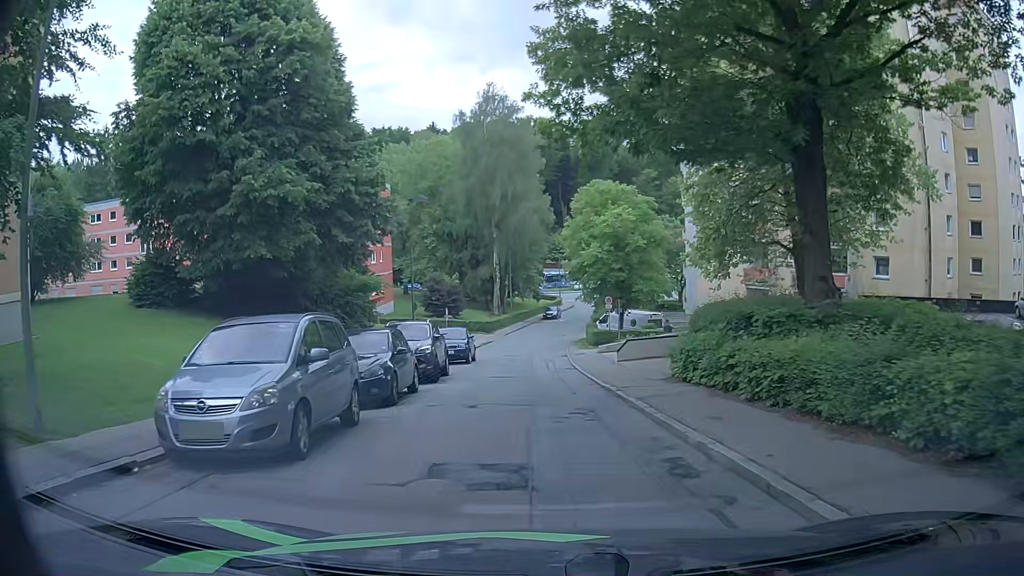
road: residential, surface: asphalt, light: Day
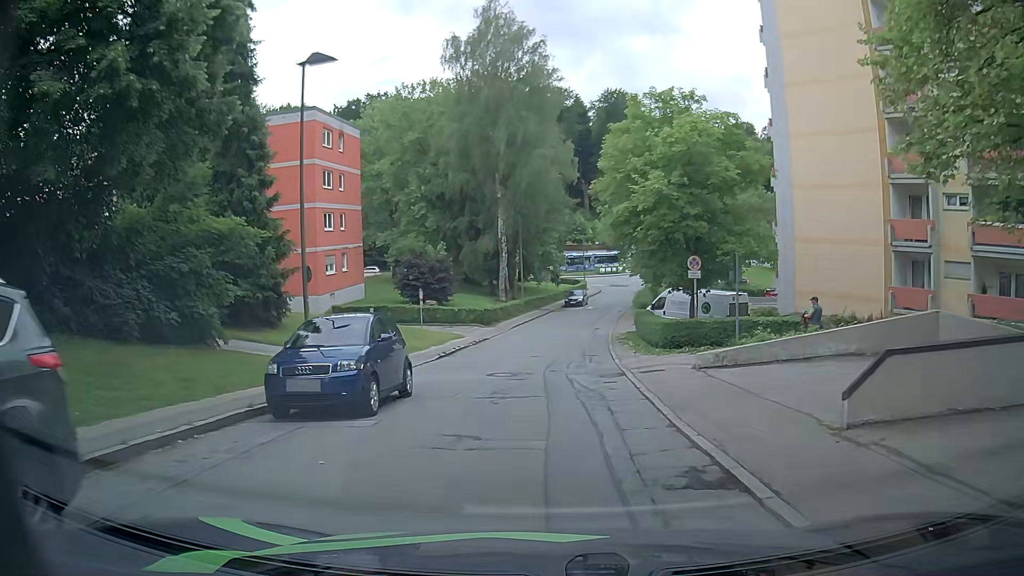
(+0.3, +17.9) m; 0°
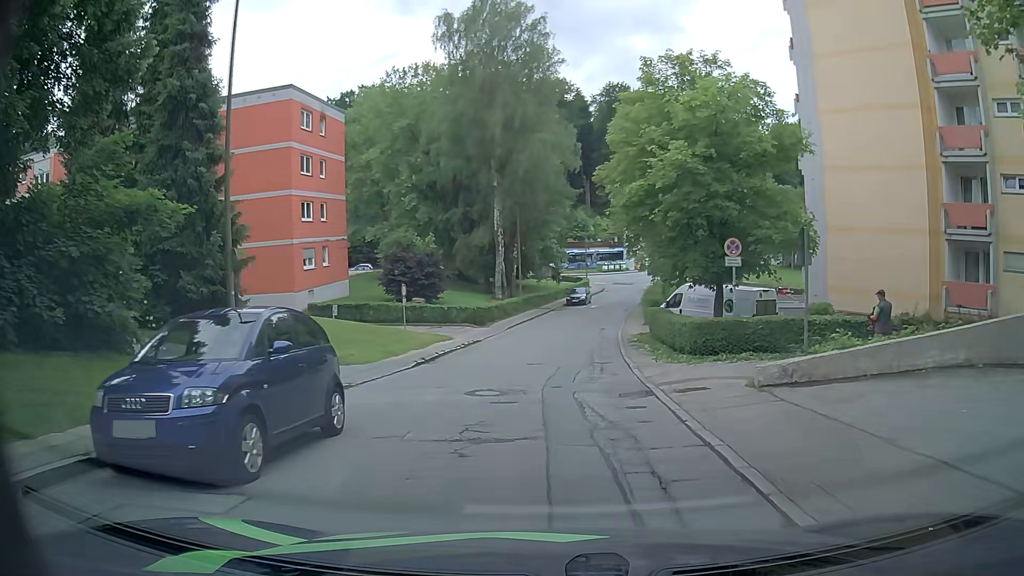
(0.0, +4.3) m; +1°
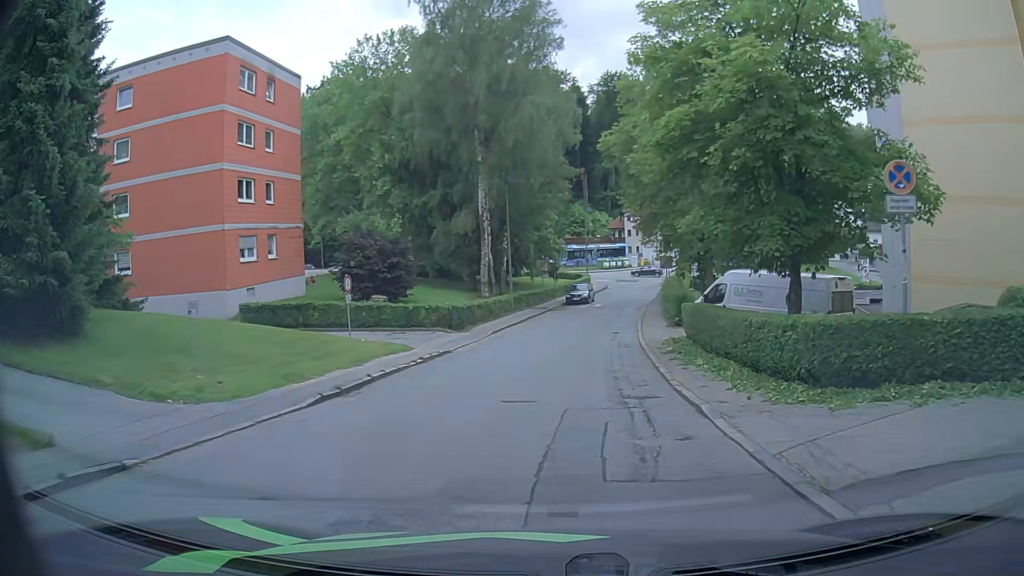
(0.0, +8.2) m; +1°
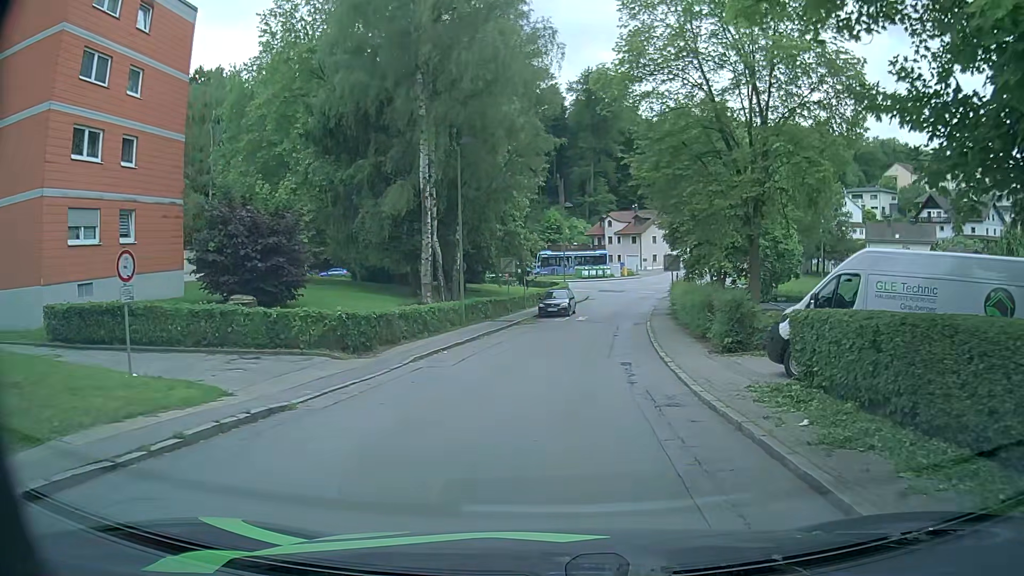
(0.0, +11.7) m; 0°
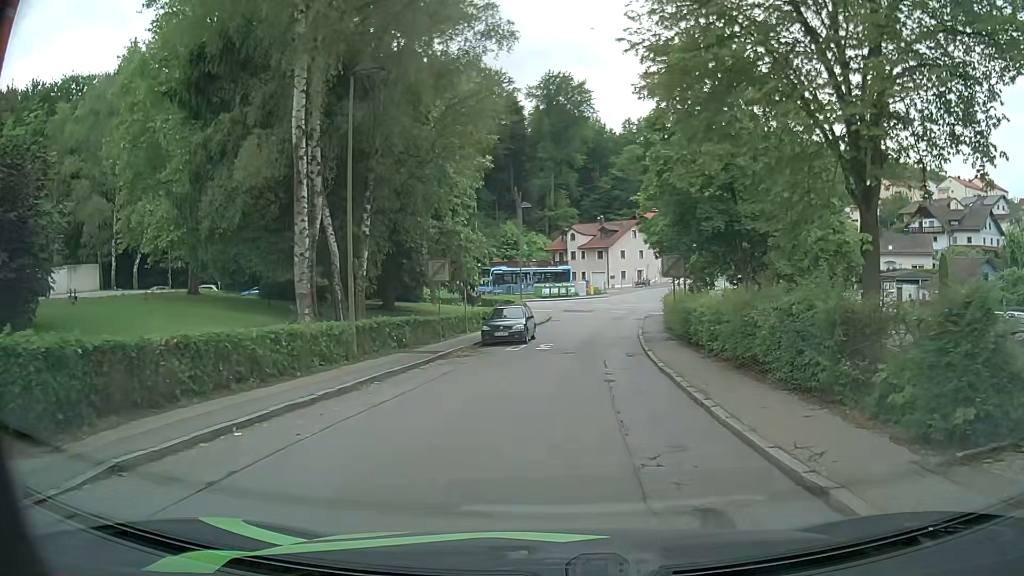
(+0.5, +11.2) m; +3°
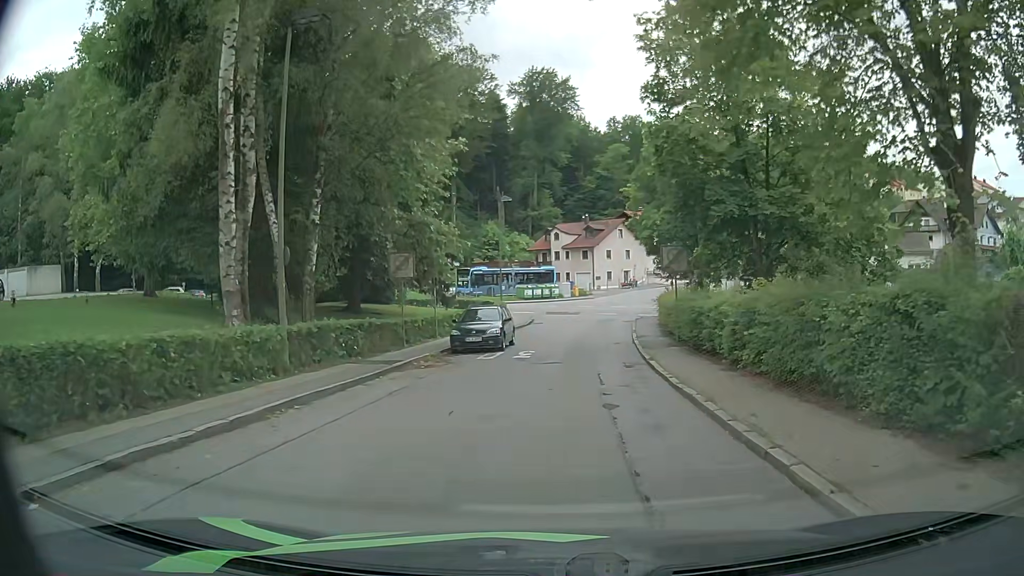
(+0.1, +3.7) m; +3°
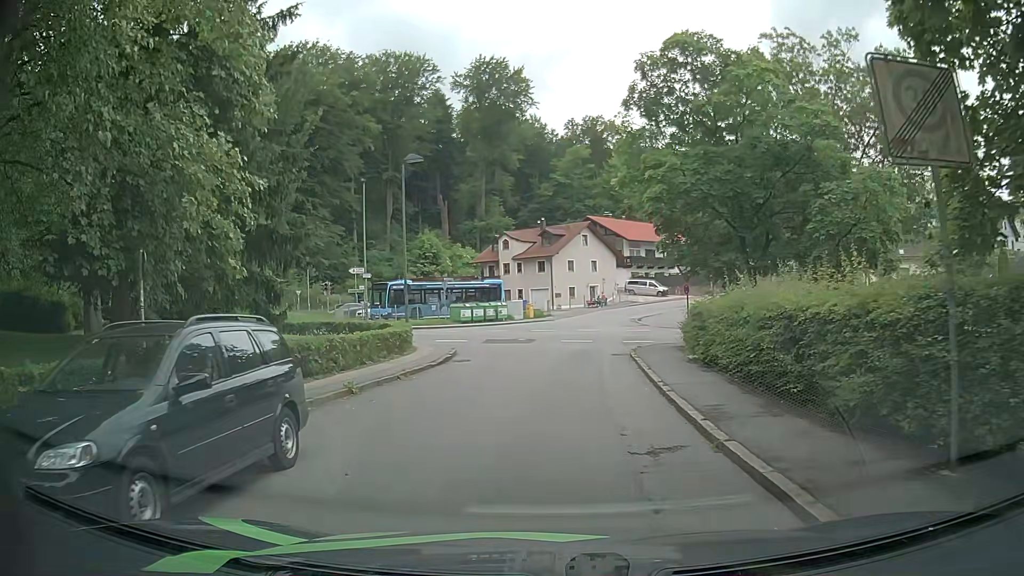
(+0.8, +17.4) m; +4°
